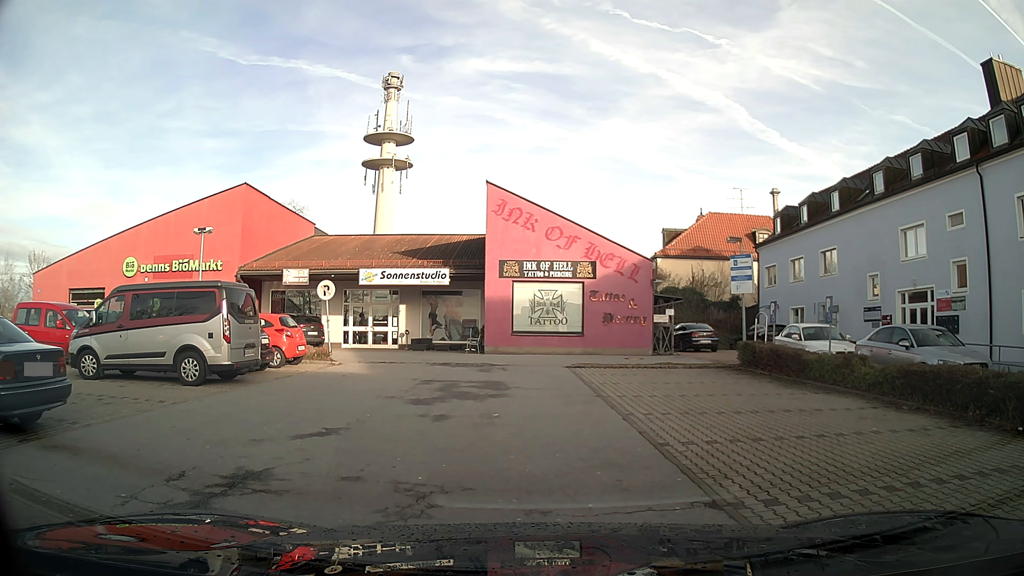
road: service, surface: asphalt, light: Day
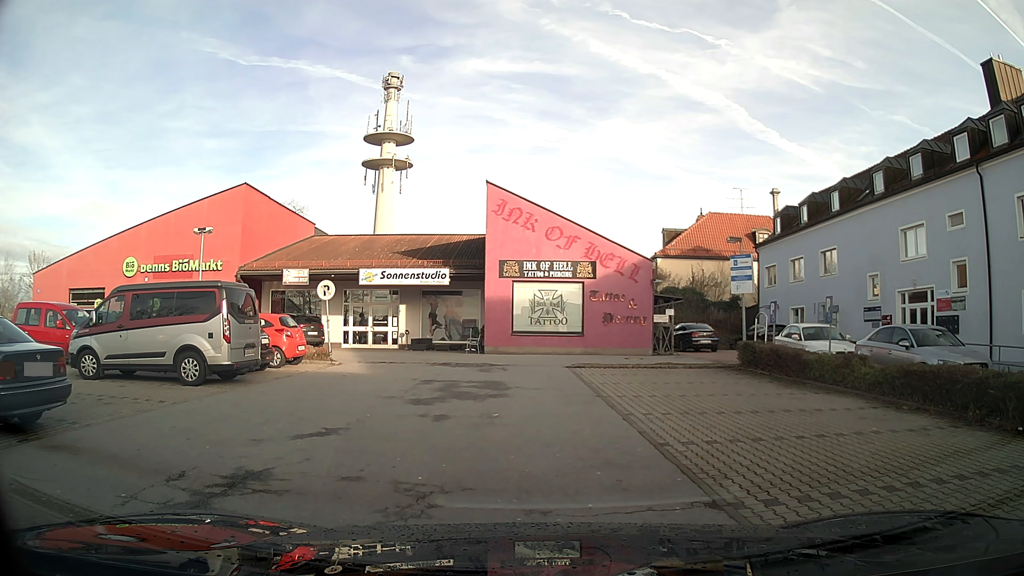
(0.0, 0.0) m; 0°
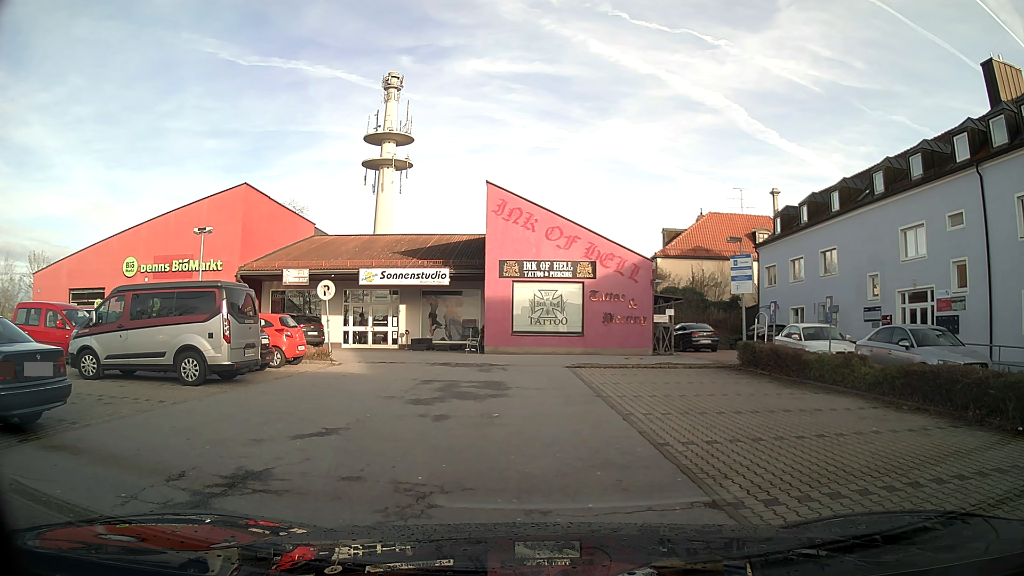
(0.0, 0.0) m; 0°
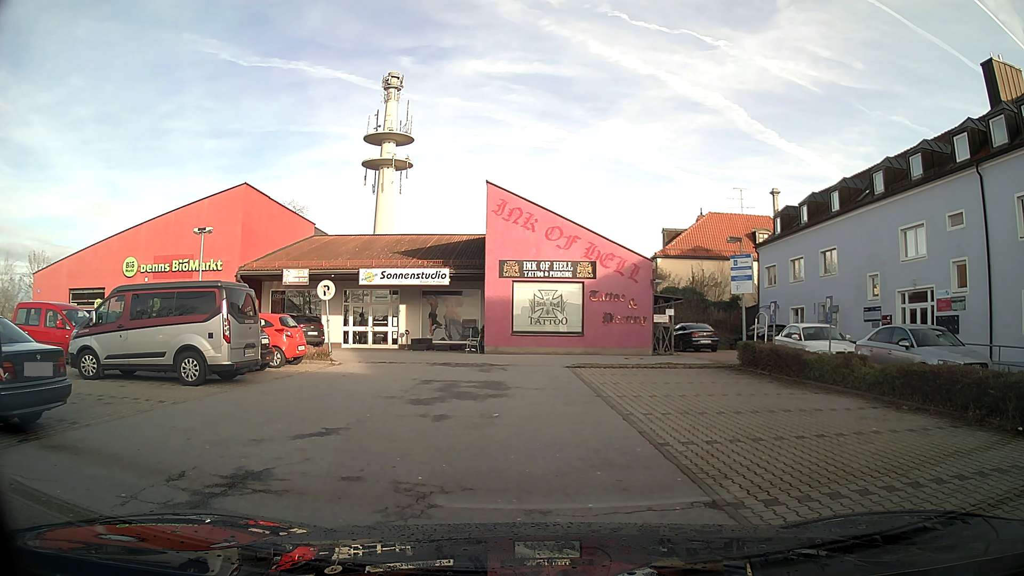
(0.0, 0.0) m; 0°
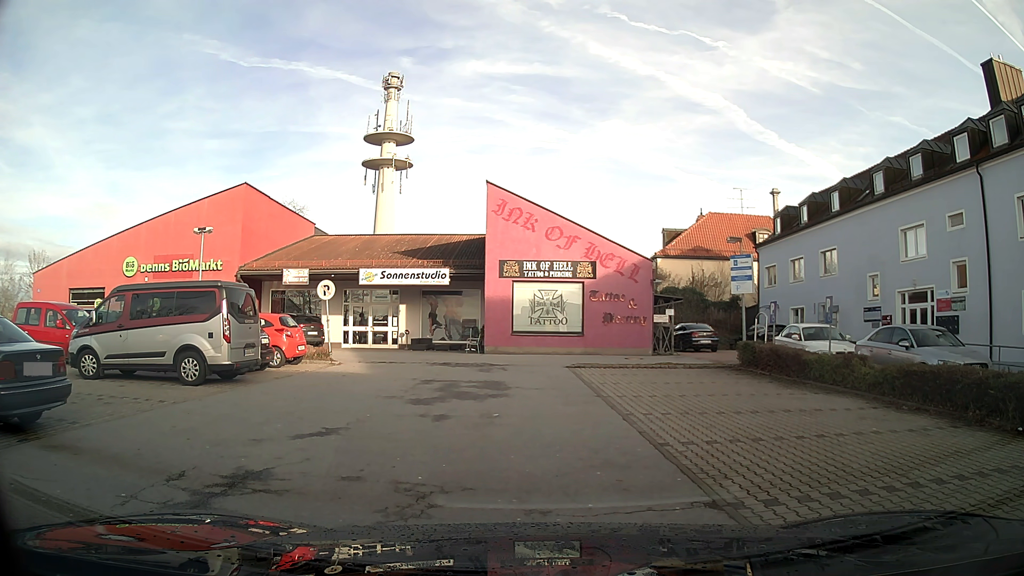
(0.0, 0.0) m; 0°
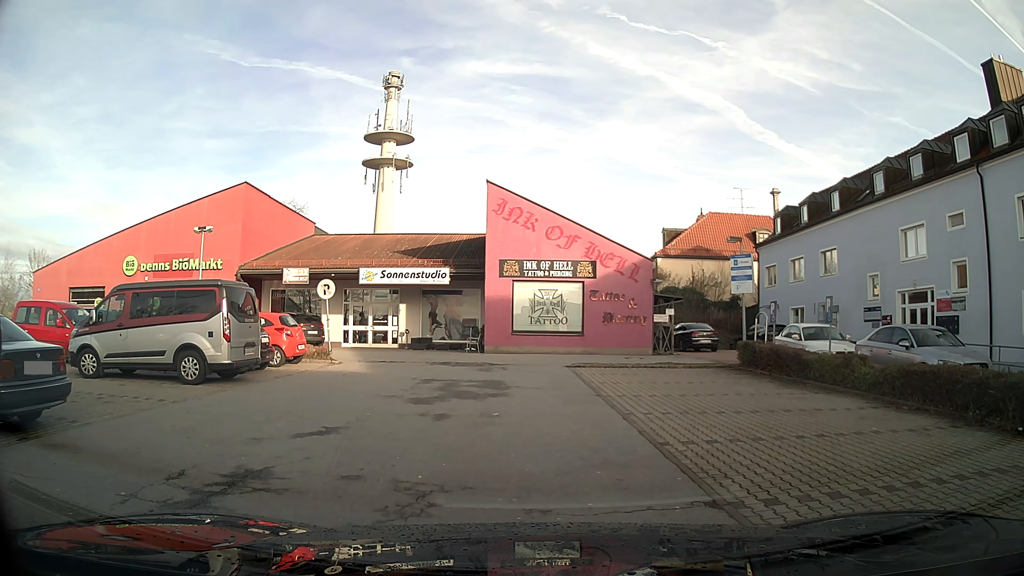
(0.0, 0.0) m; 0°
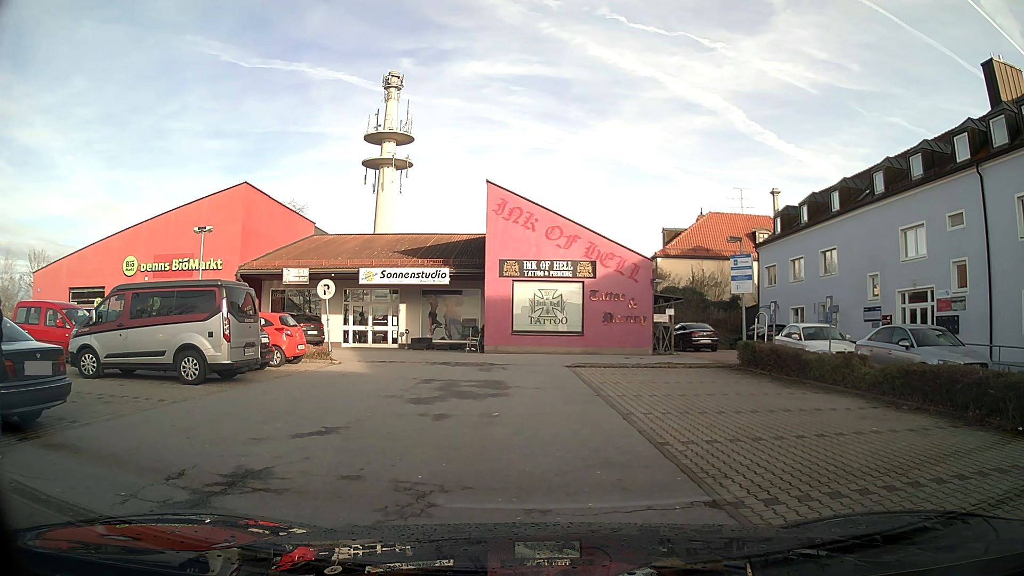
(0.0, 0.0) m; 0°
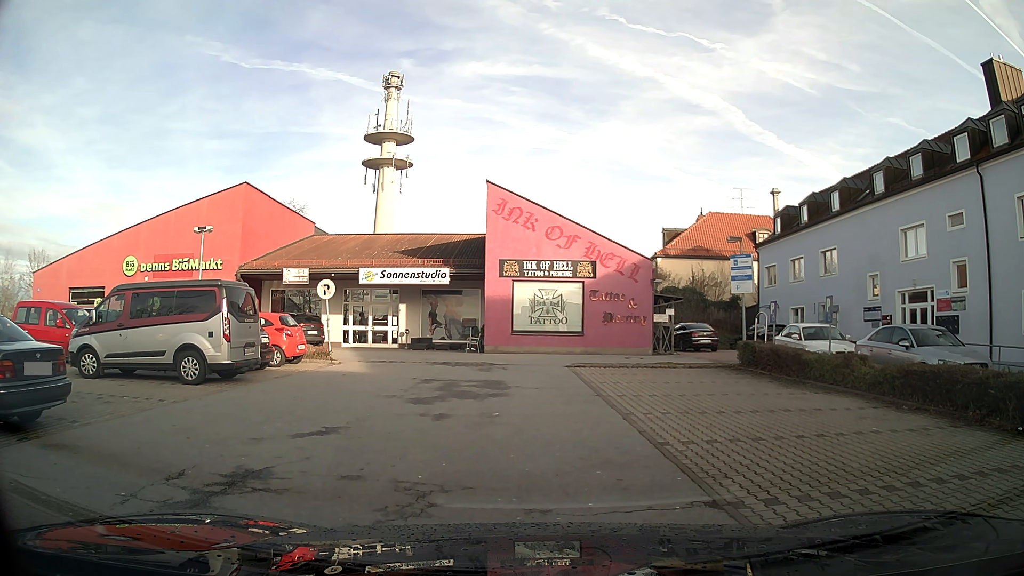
(0.0, 0.0) m; 0°
(-2, +10) (-4, +20) (-11, +26) (-21, +27) (-31, +26) (-37, +19) (-36, +9) (-35, -1) (-31, -9) (-23, -15) m
